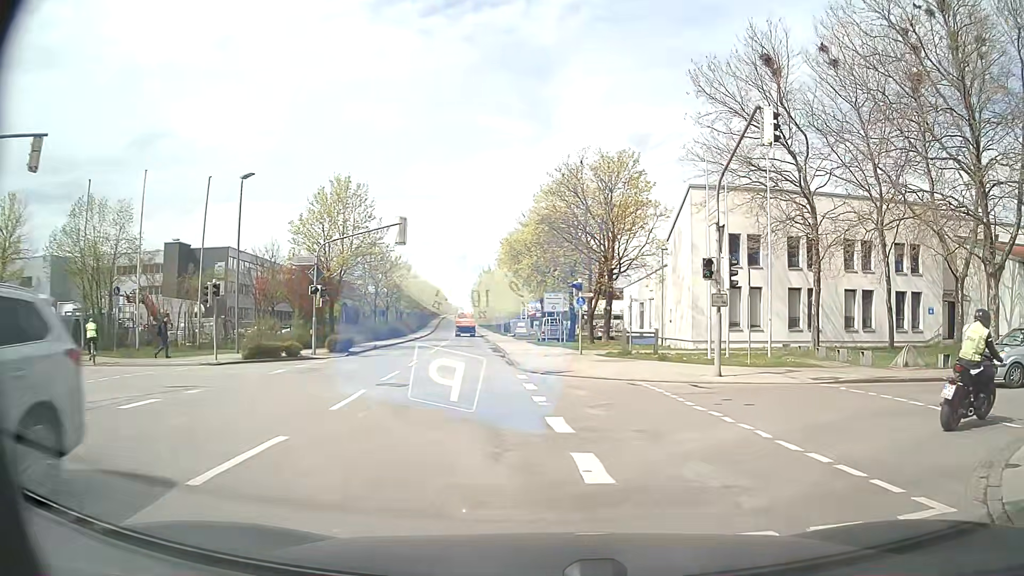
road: secondary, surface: asphalt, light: Day
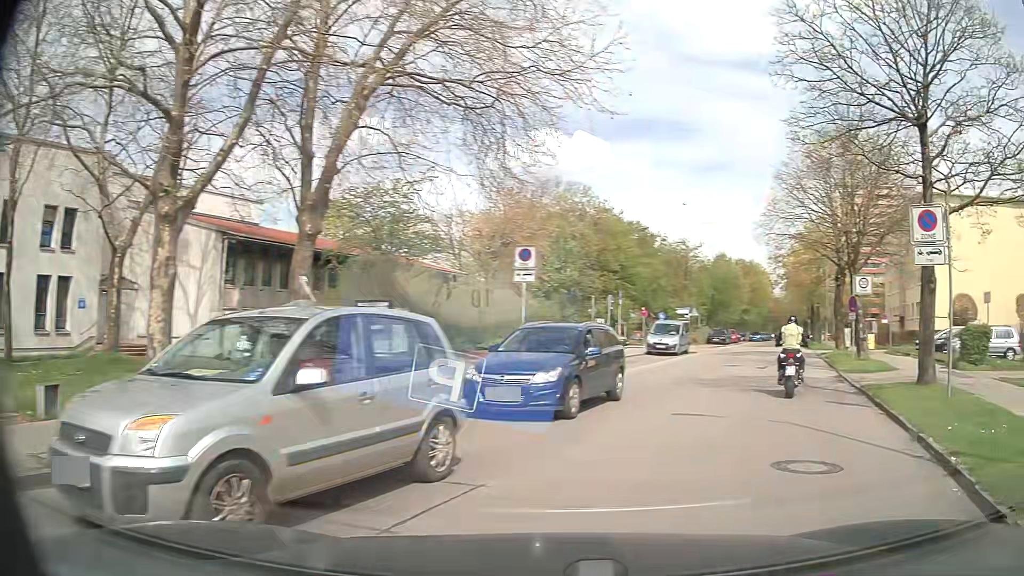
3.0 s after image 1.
(+6.3, +11.4) m; +70°
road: residential
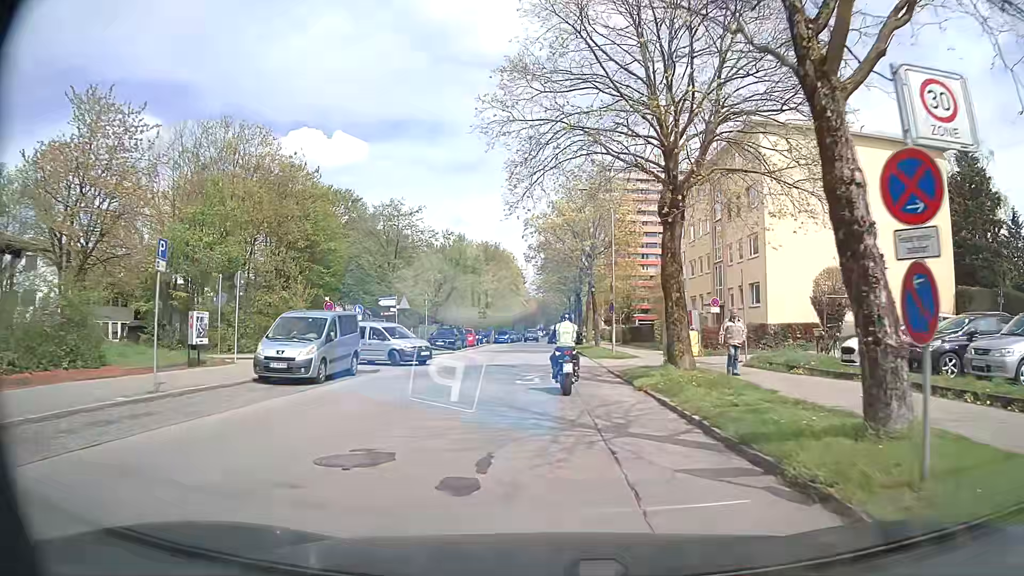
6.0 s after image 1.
(+6.6, +18.9) m; +24°
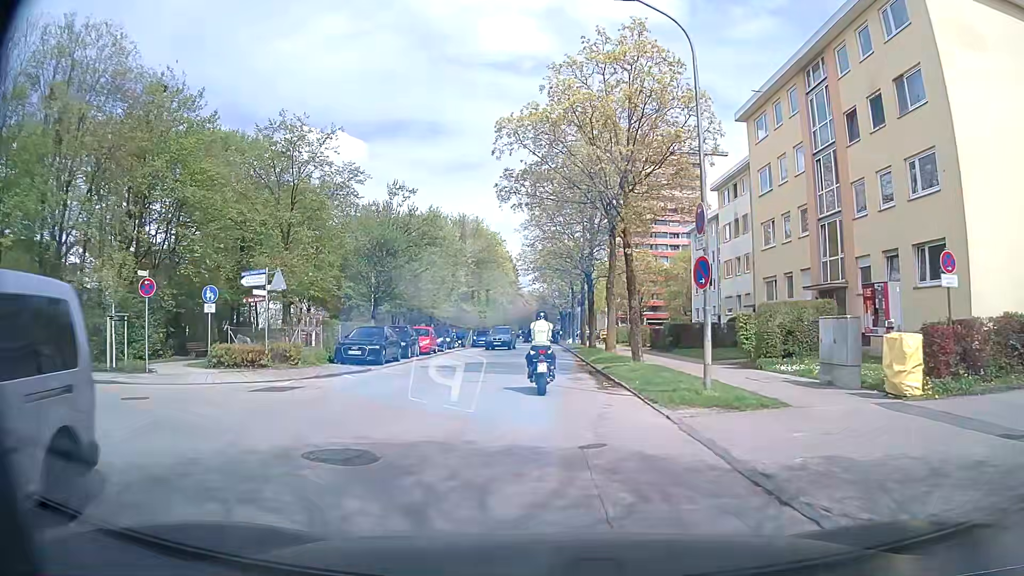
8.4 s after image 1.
(-0.4, +18.9) m; -1°
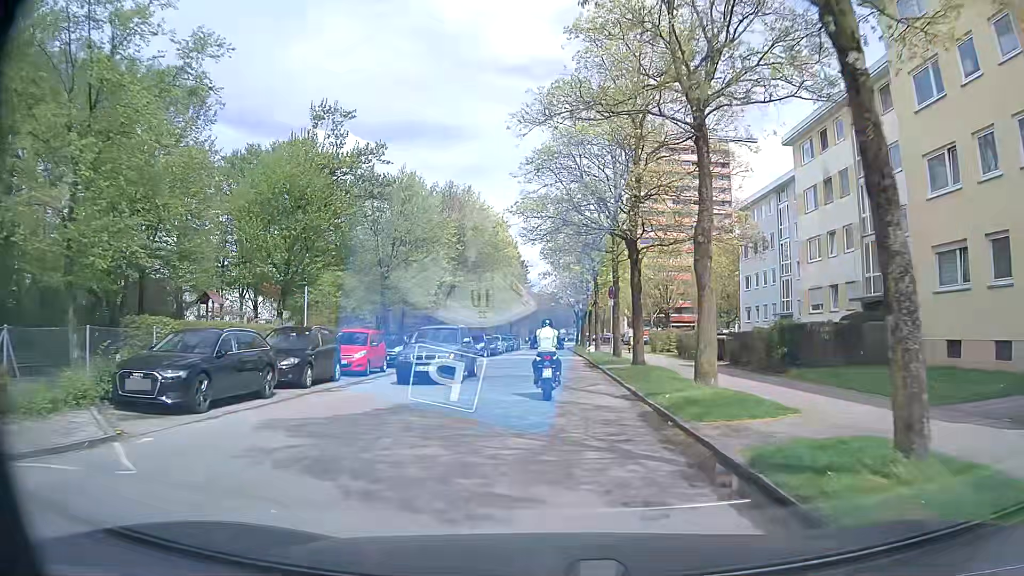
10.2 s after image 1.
(-0.2, +15.2) m; 0°
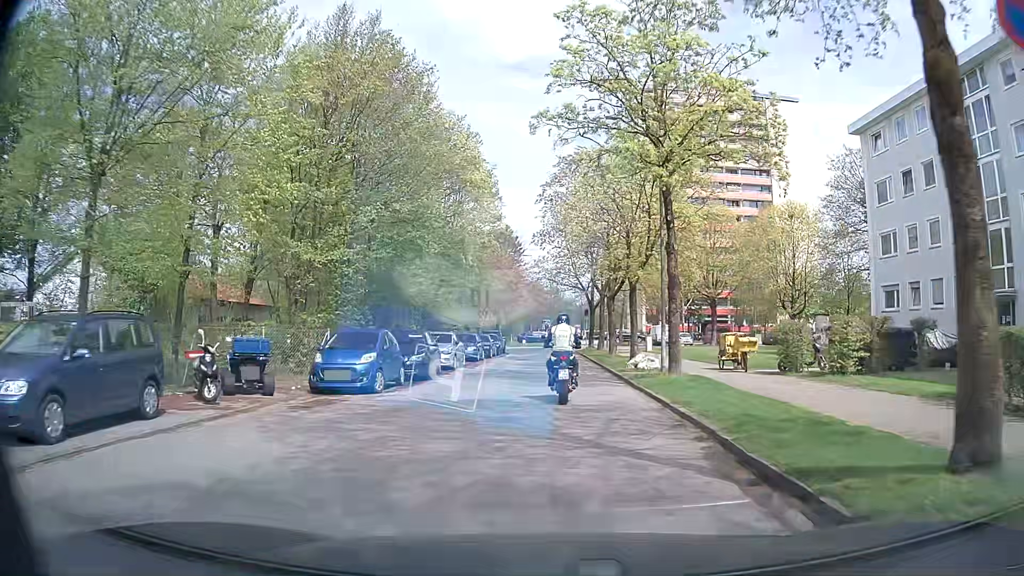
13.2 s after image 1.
(-0.7, +26.0) m; -1°
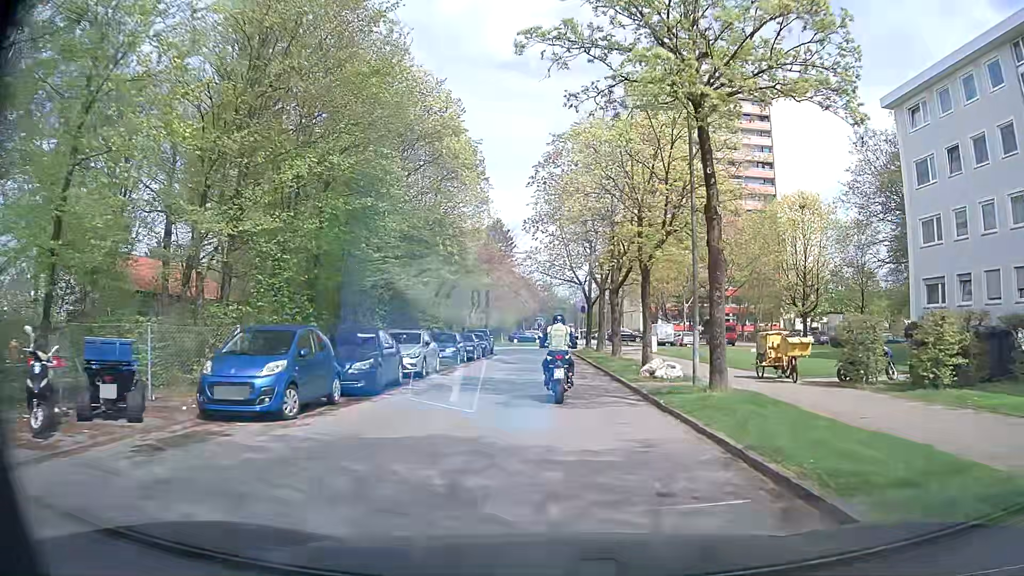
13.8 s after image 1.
(-0.1, +5.0) m; 0°
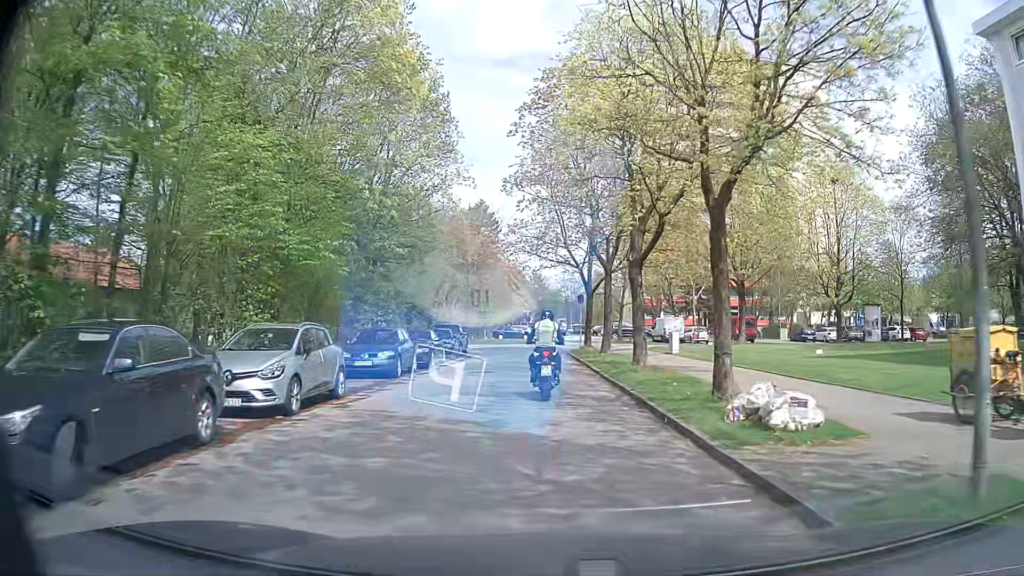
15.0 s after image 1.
(+0.1, +10.0) m; +1°
